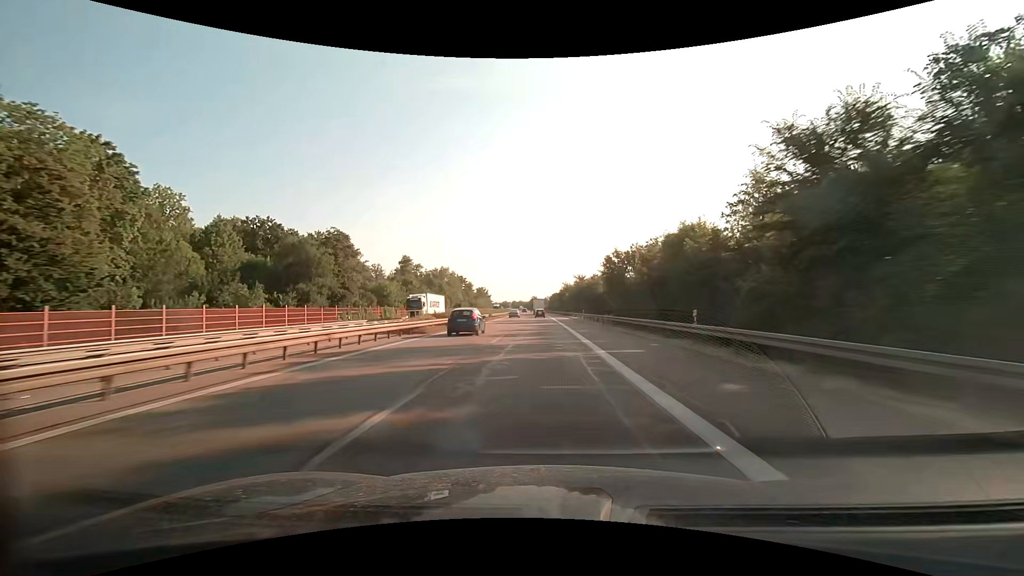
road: motorway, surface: asphalt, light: Day
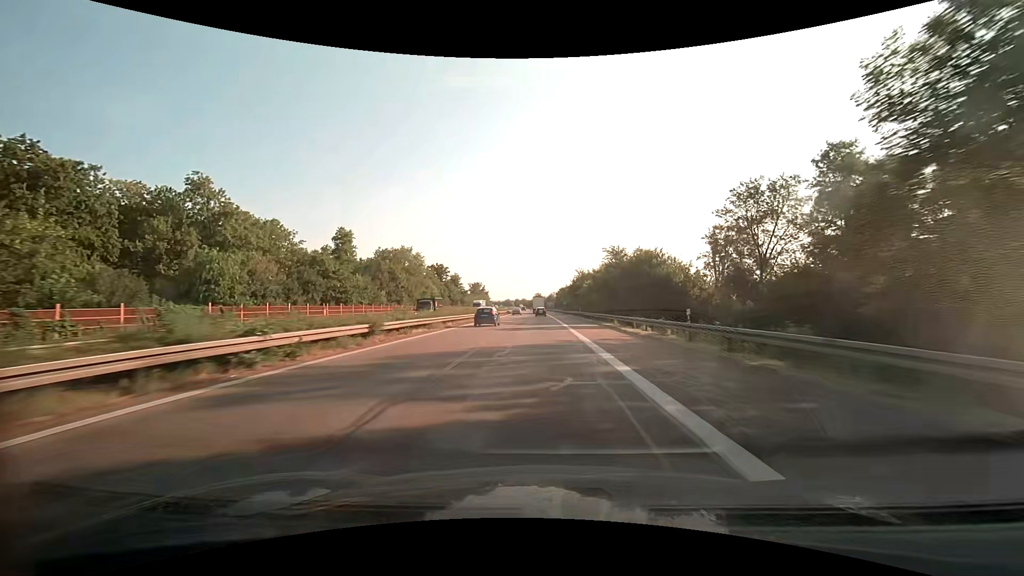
(-0.2, +47.7) m; 0°
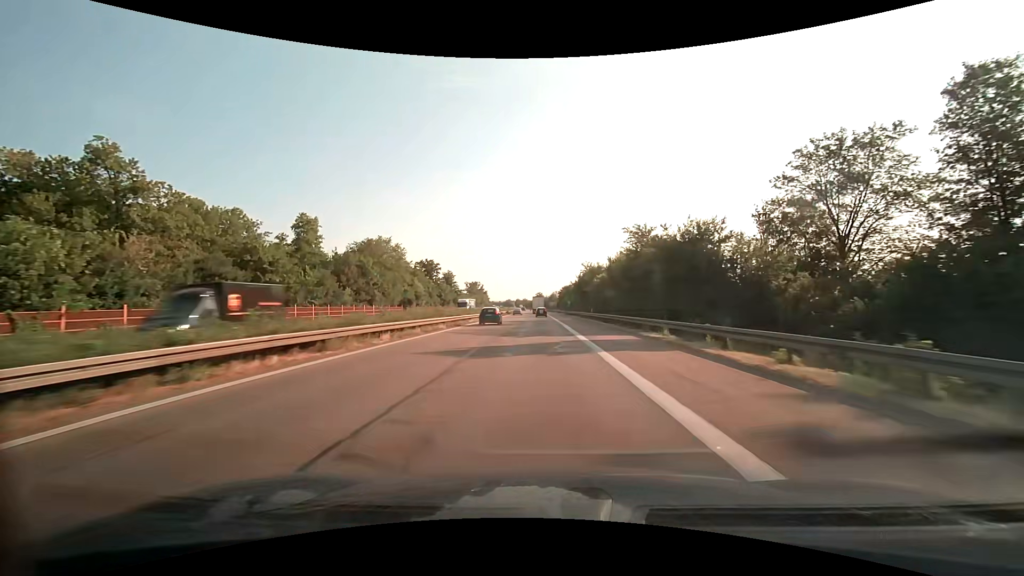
(0.0, +15.8) m; 0°
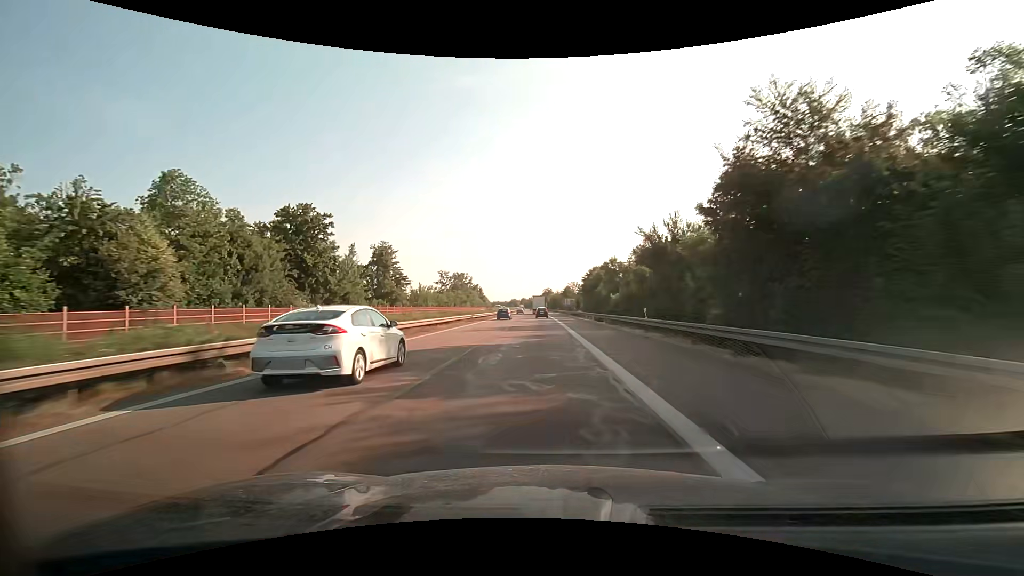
(-0.6, +77.3) m; -1°
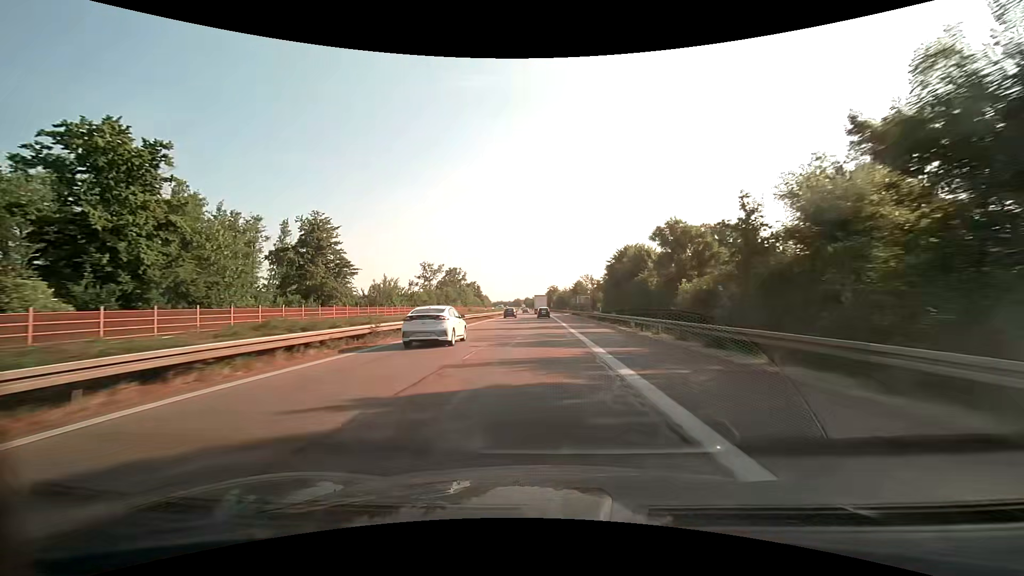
(-0.2, +30.2) m; -1°
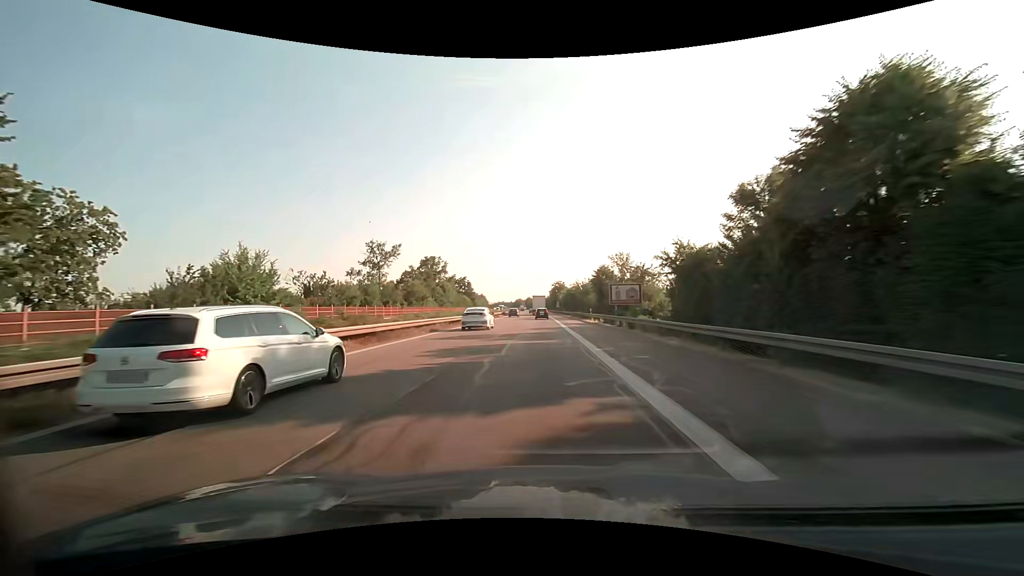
(-0.2, +44.6) m; 0°
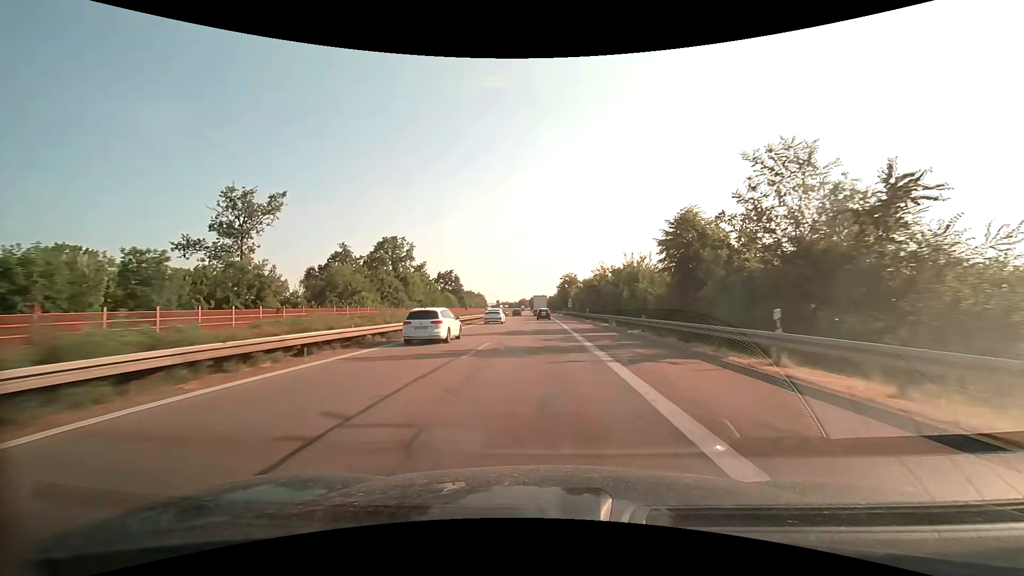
(-0.3, +43.9) m; -1°
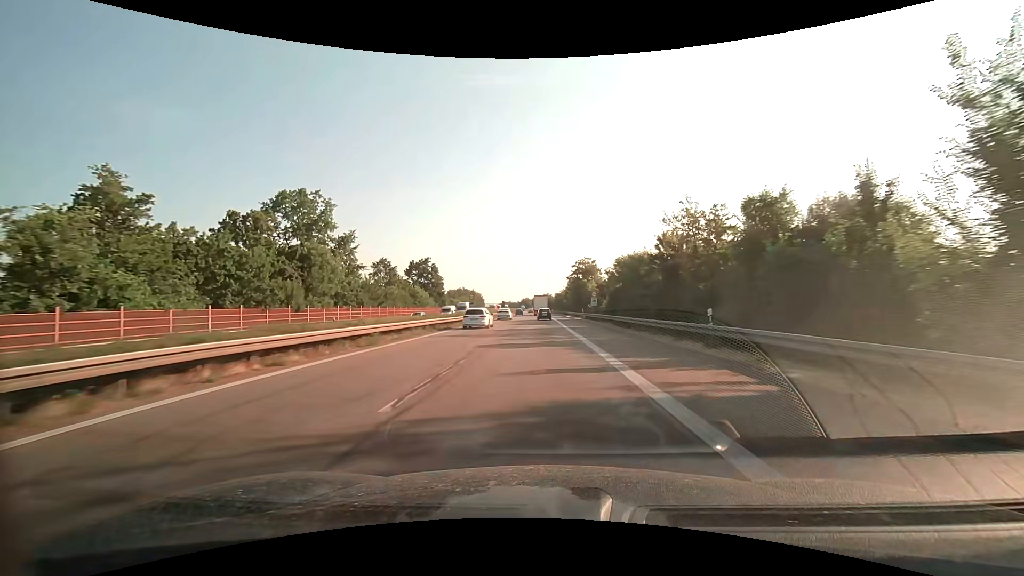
(-0.3, +43.2) m; -1°
(0, +10) (0, +20) (0, +30) (0, +40) (0, +50) (0, +60) (0, +70) (0, +80) (-1, +90) (-1, +100) m
